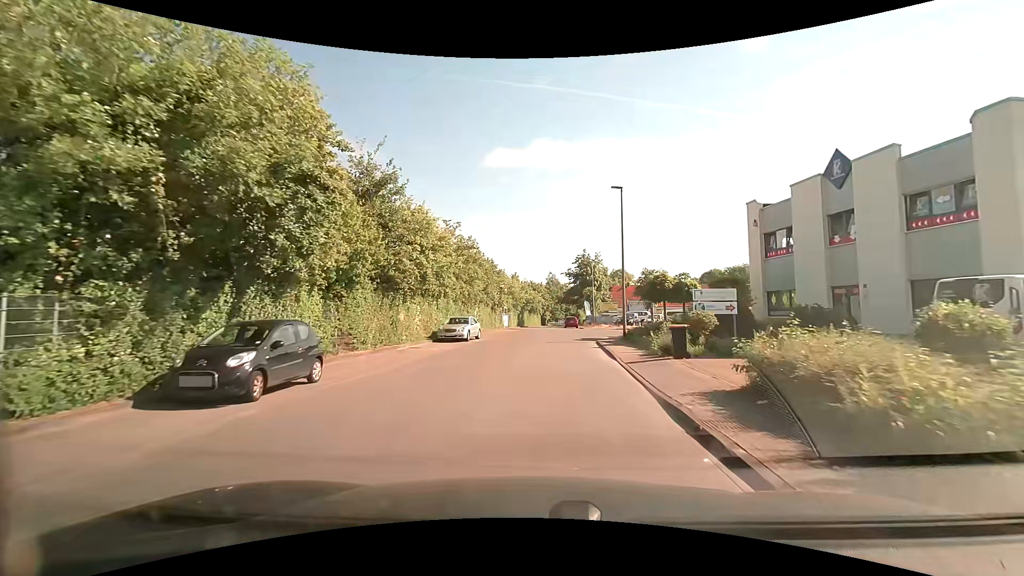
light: Day
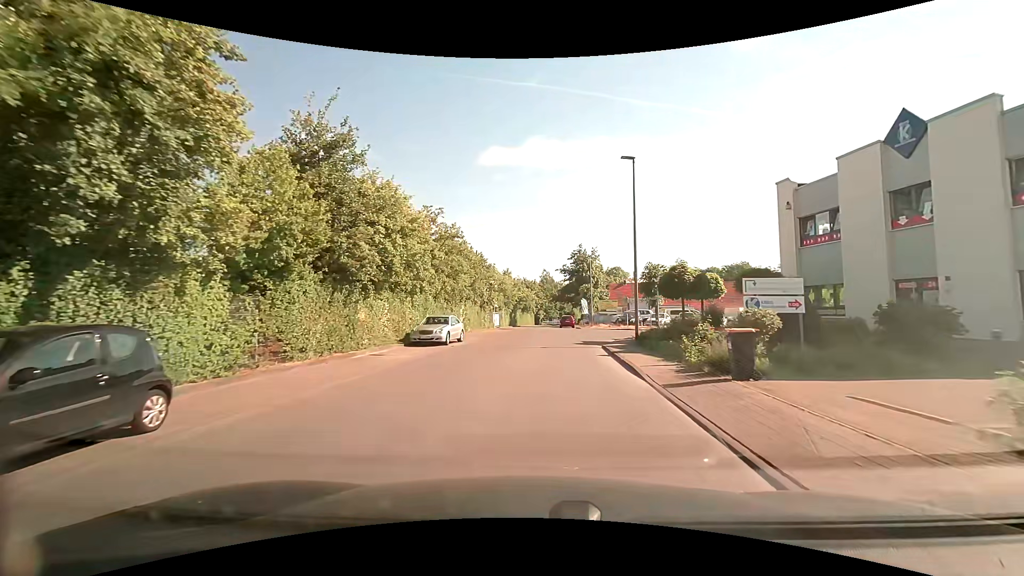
(0.0, +4.8) m; 0°
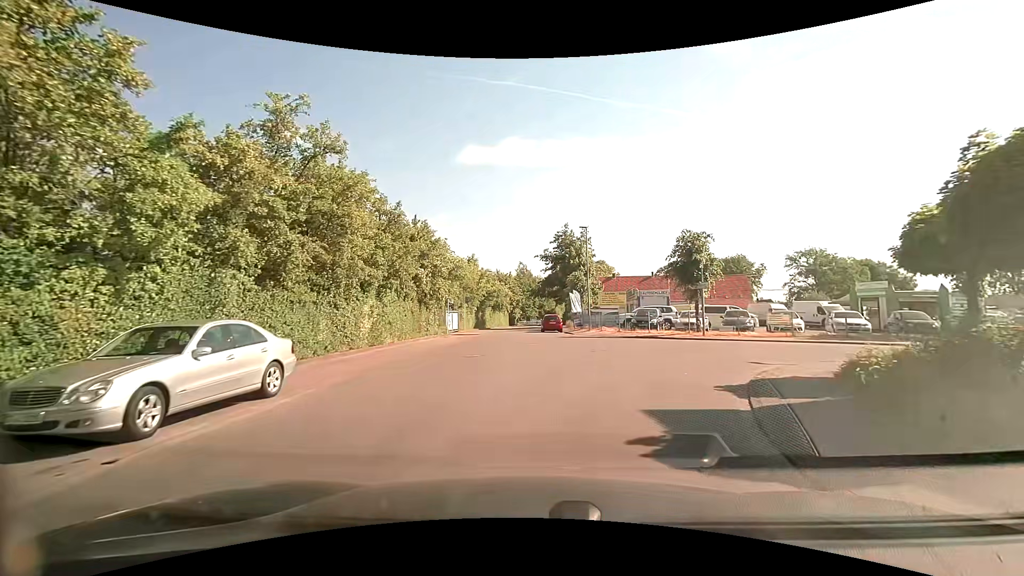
(+0.6, +17.4) m; +3°
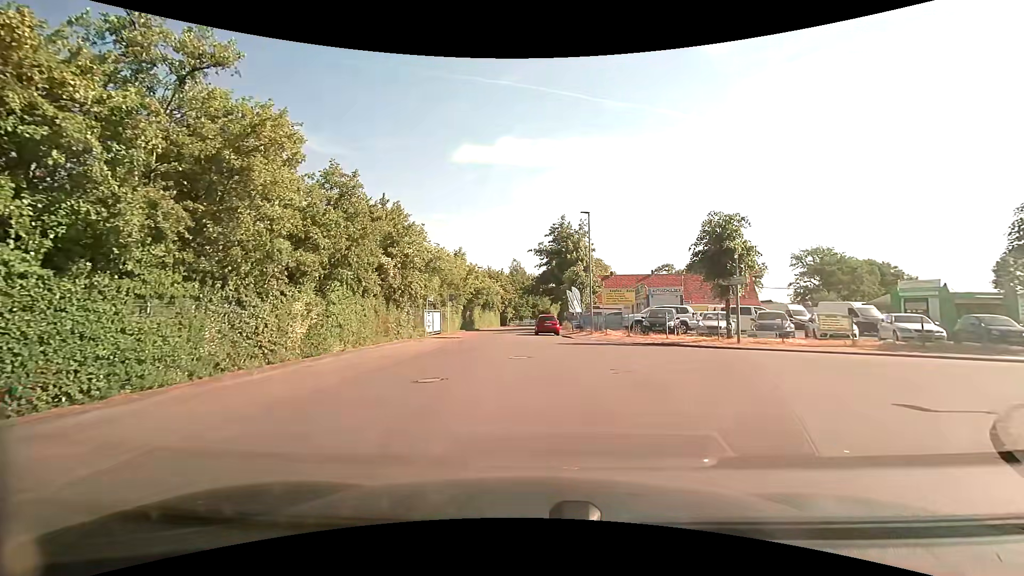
(+0.1, +5.4) m; 0°
